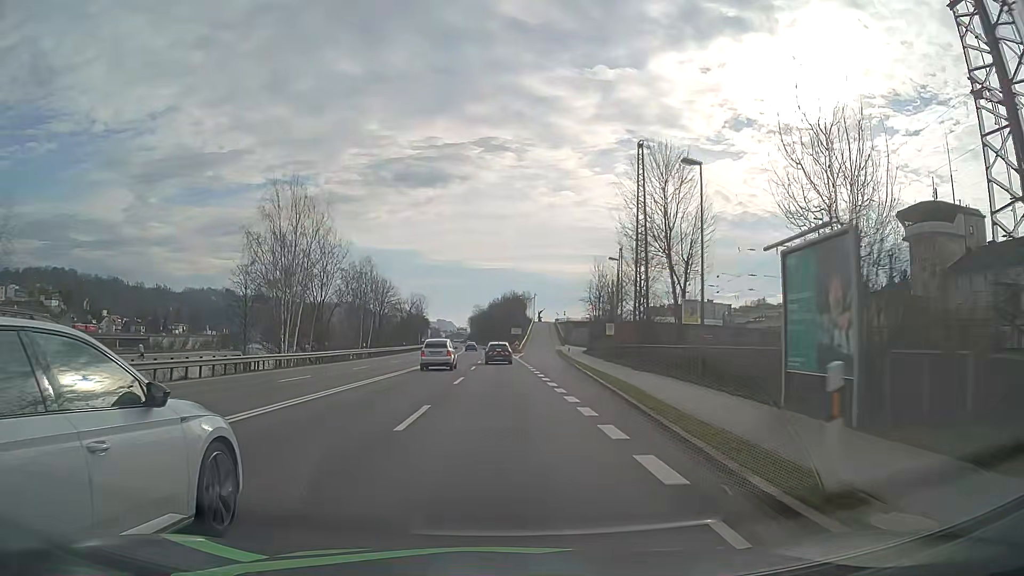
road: primary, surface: asphalt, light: Day
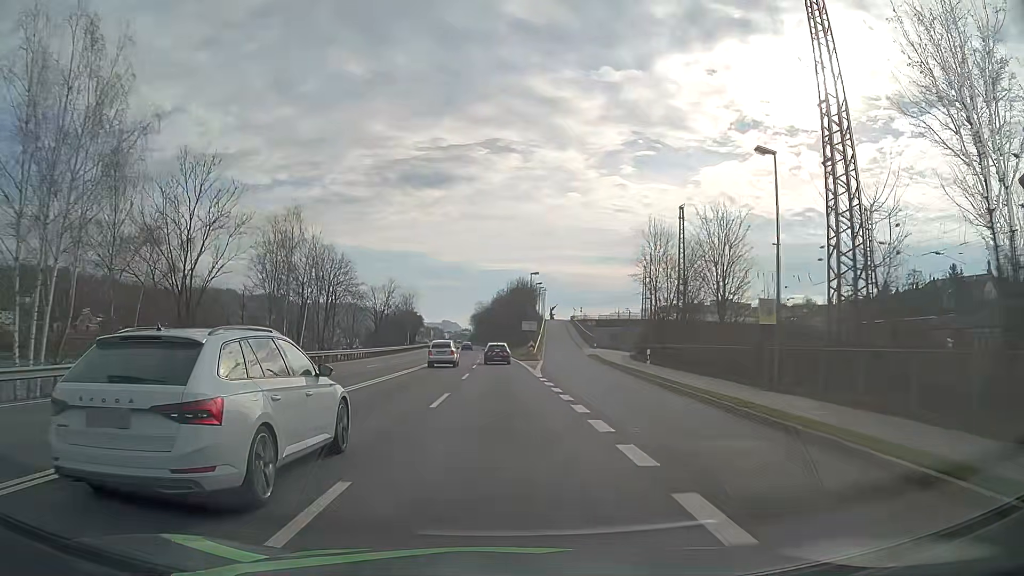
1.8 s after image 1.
(-0.2, +32.2) m; -1°
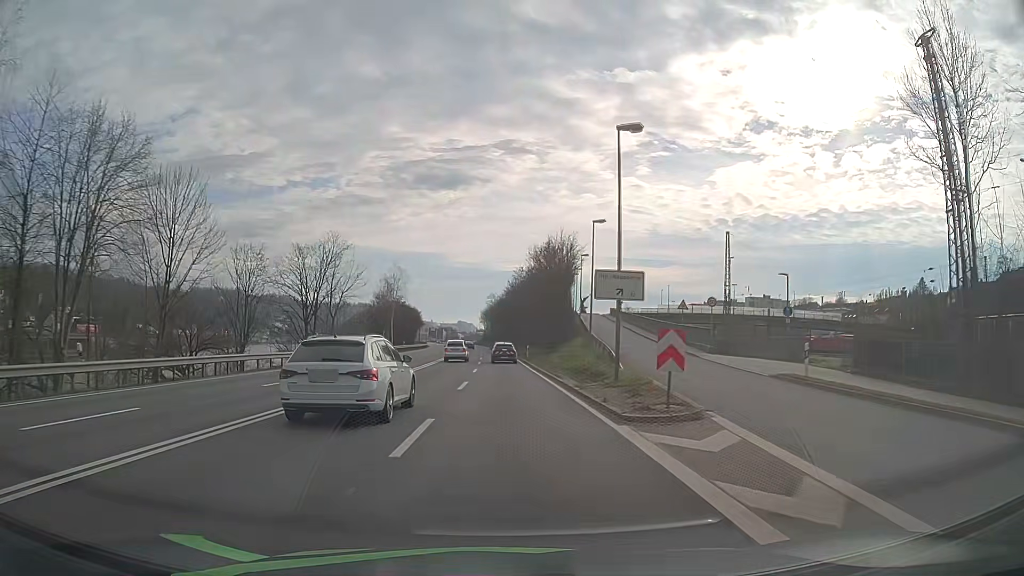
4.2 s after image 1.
(-0.5, +42.7) m; -1°
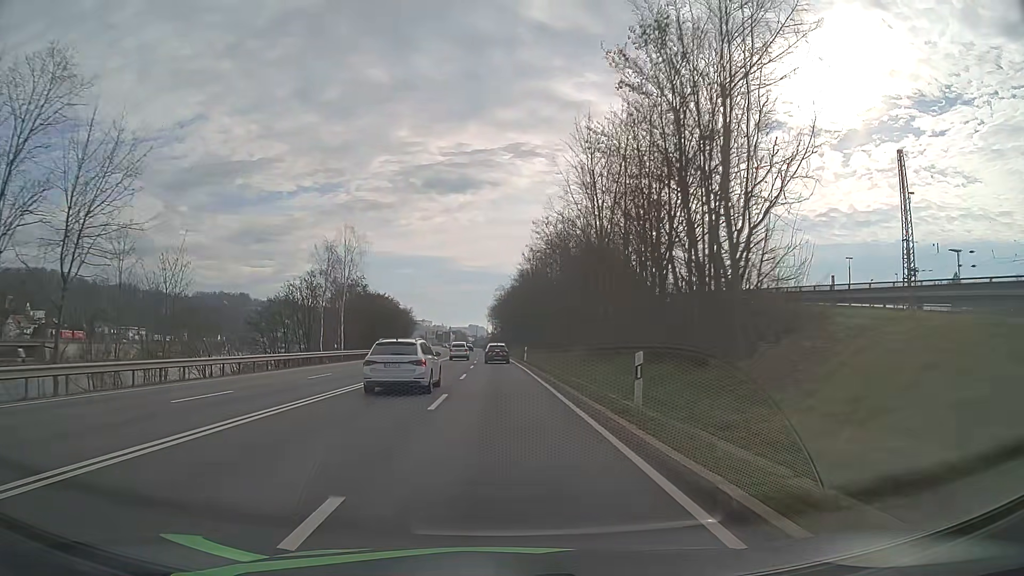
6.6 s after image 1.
(-0.2, +42.5) m; -1°
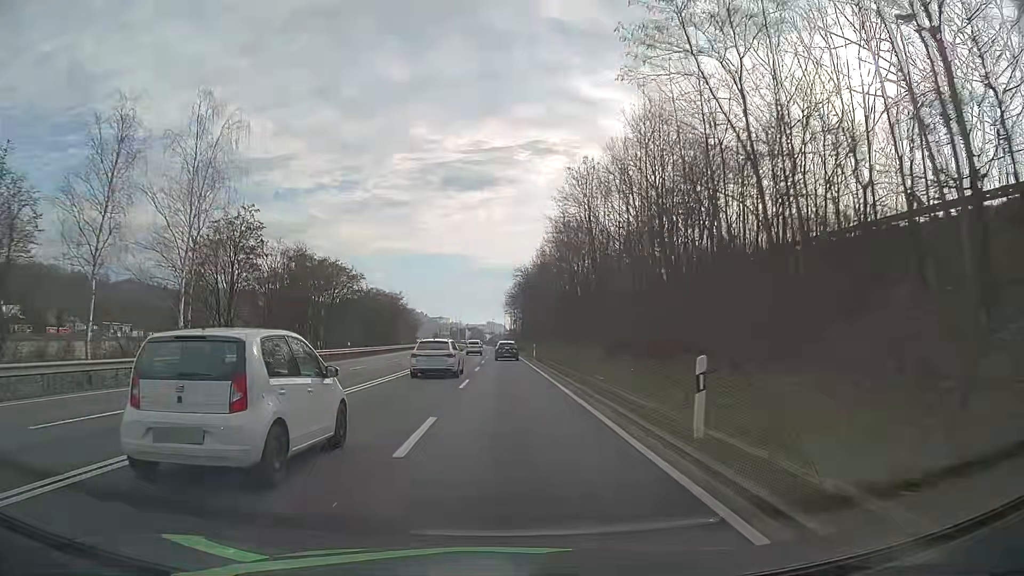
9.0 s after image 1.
(-0.7, +42.2) m; -2°
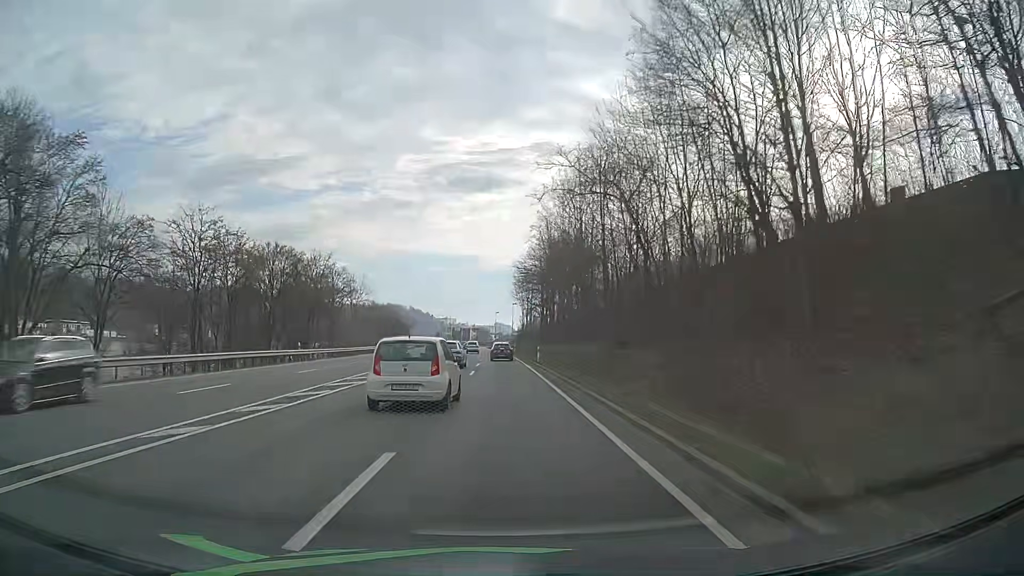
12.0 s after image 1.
(-0.1, +52.7) m; -1°
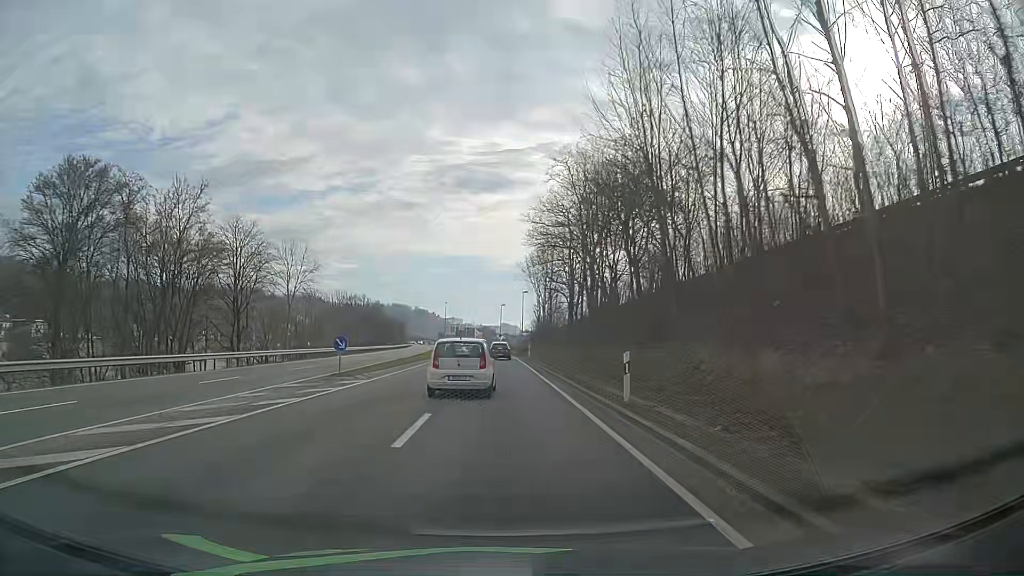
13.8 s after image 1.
(-0.1, +31.6) m; -1°
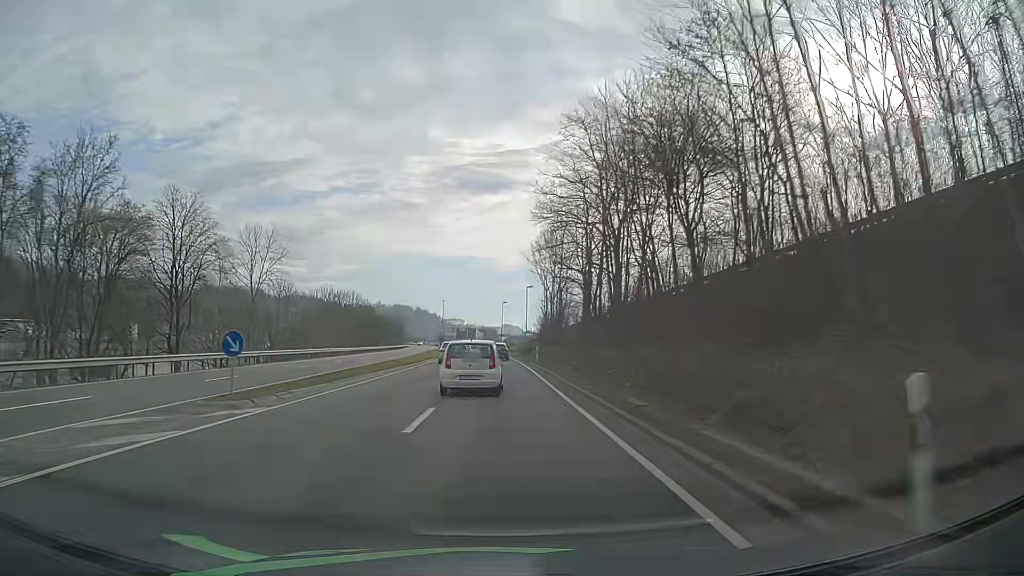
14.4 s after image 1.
(0.0, +10.5) m; 0°
(0, +10) (0, +20) (0, +30) (0, +40) (-1, +50) (-1, +60) (-1, +70) (-2, +80) (-2, +90) (-3, +100) m
